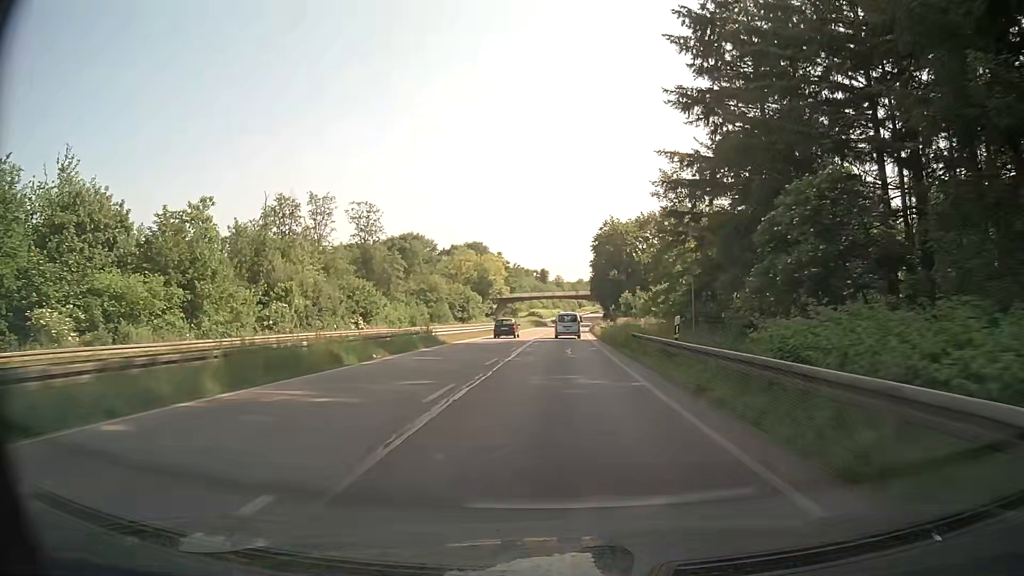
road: trunk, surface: asphalt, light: Day
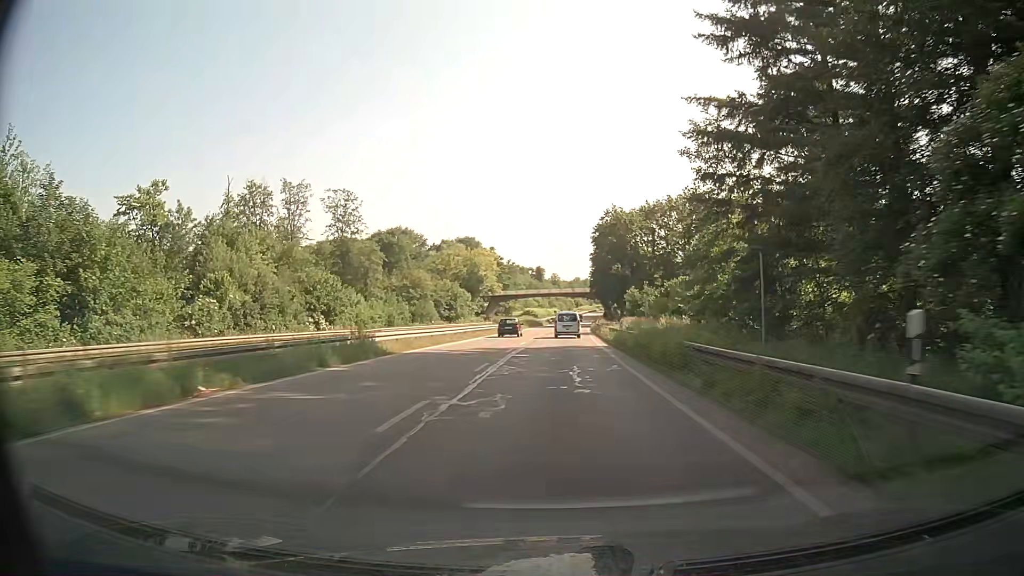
(0.0, +12.0) m; +1°
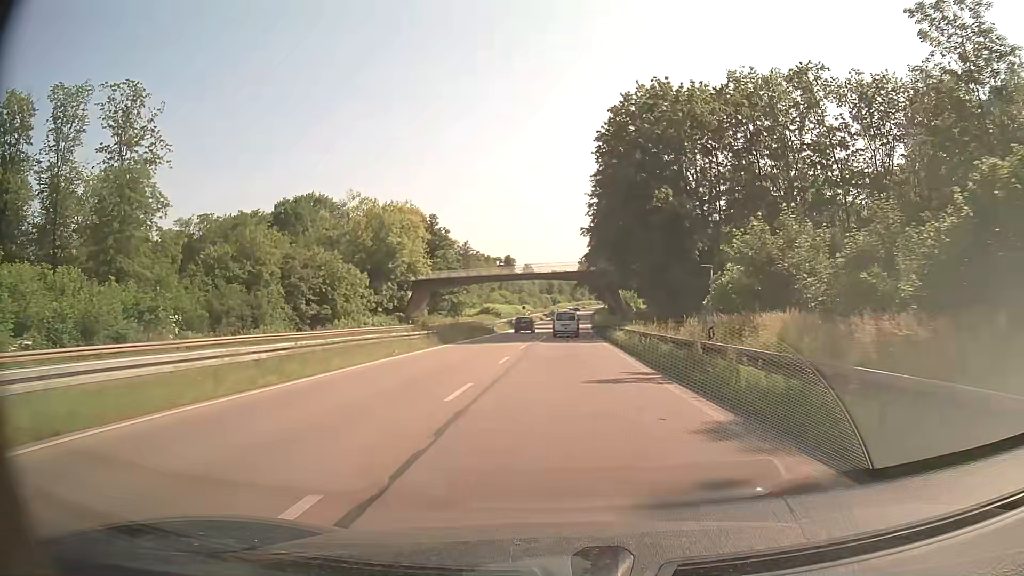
(+0.7, +59.4) m; +1°
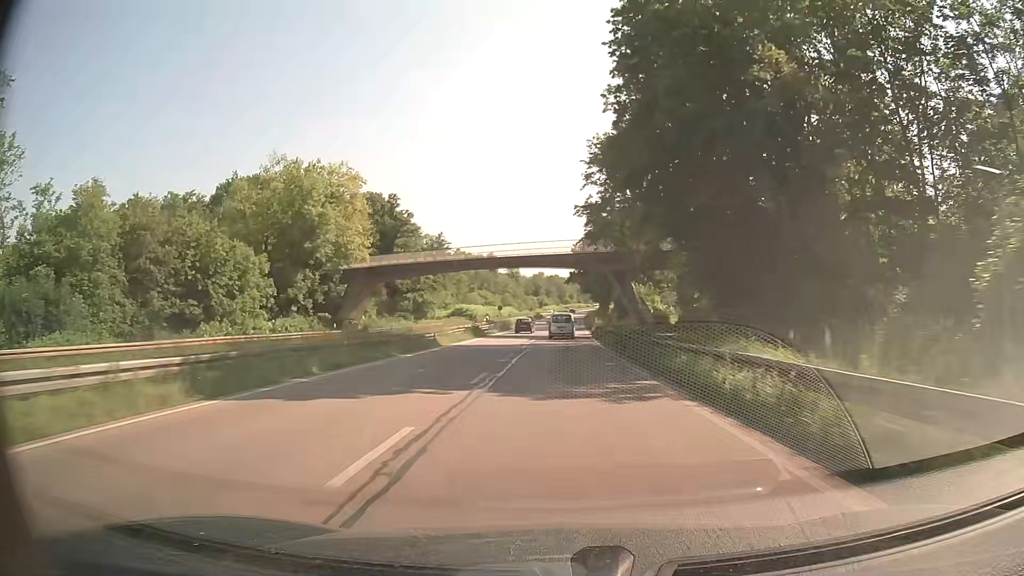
(+0.4, +23.6) m; +1°
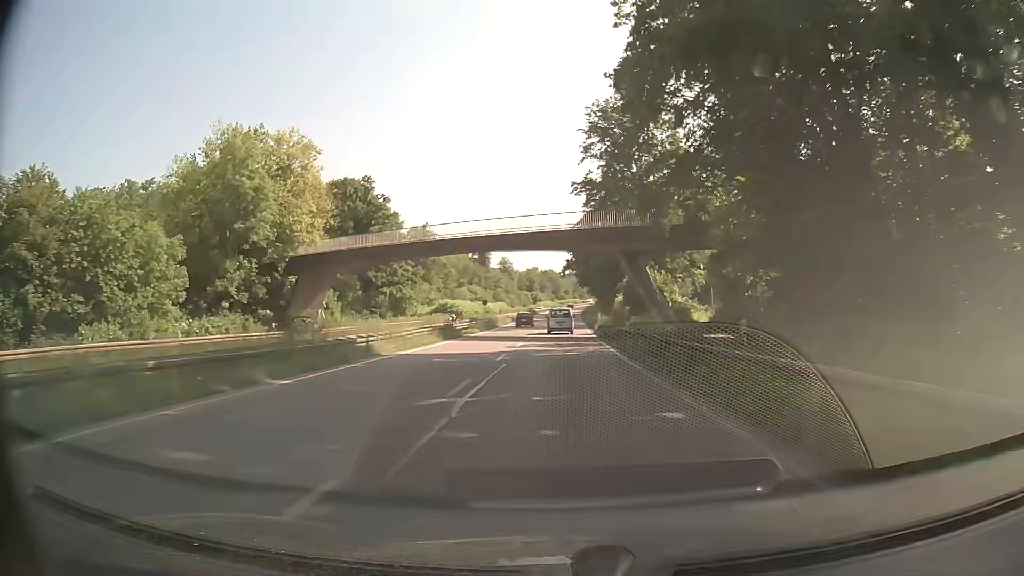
(0.0, +11.8) m; 0°
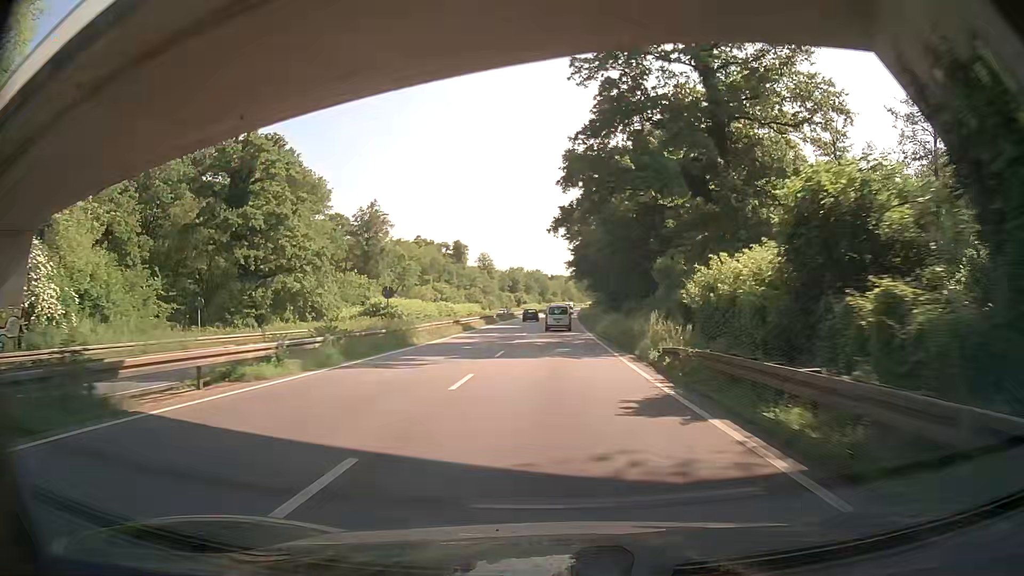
(+0.4, +35.2) m; +1°
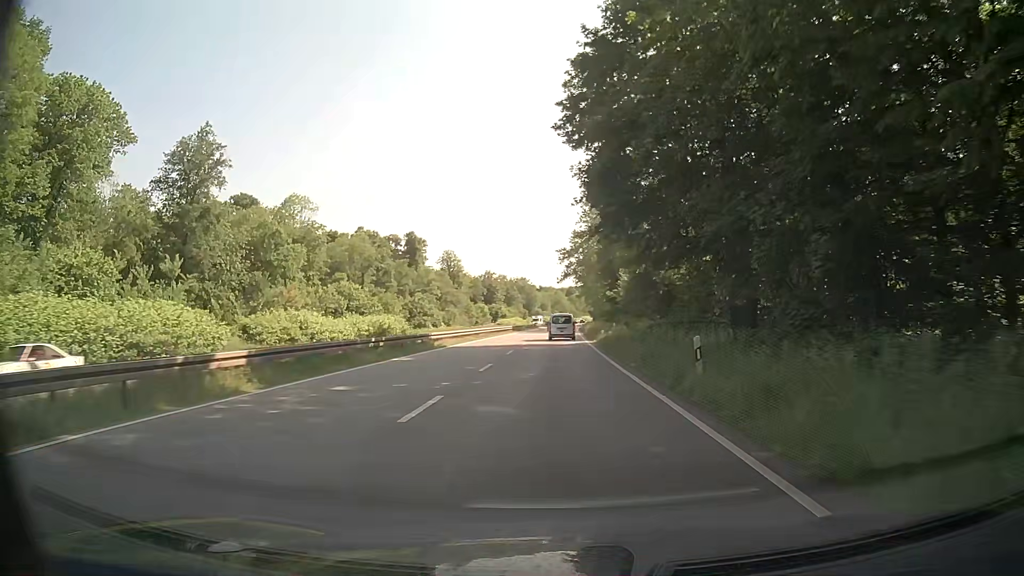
(+0.2, +57.5) m; +1°
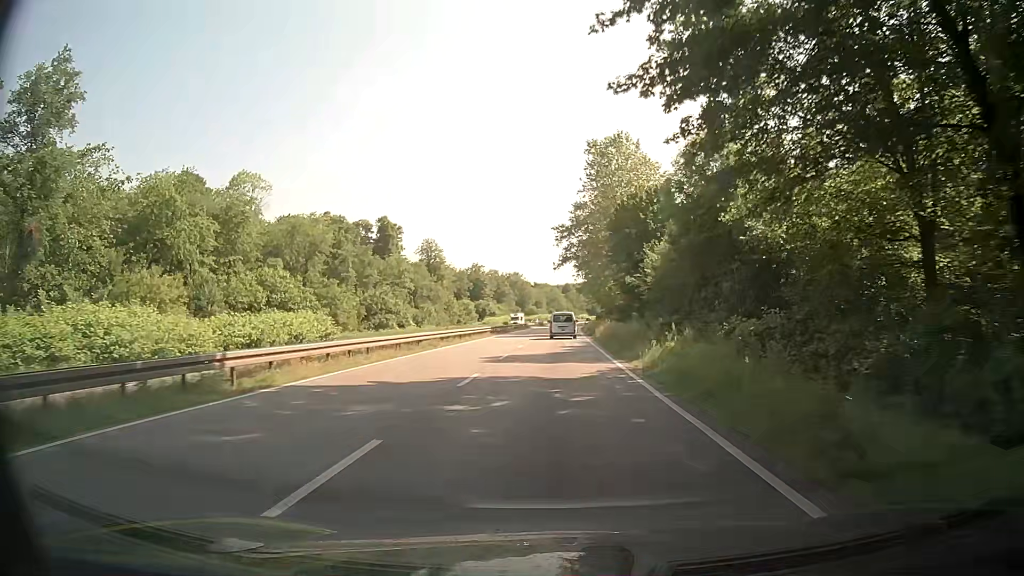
(0.0, +22.6) m; 0°
(0, +10) (0, +20) (0, +30) (0, +40) (0, +50) (+1, +60) (+1, +70) (+1, +80) (+2, +90) (+2, +100) m
